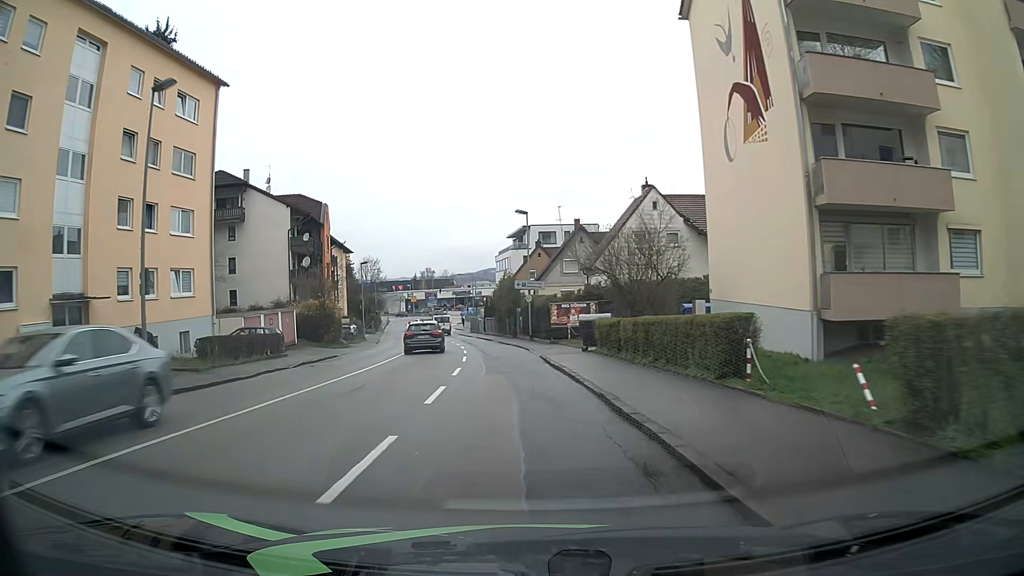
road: tertiary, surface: asphalt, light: Day
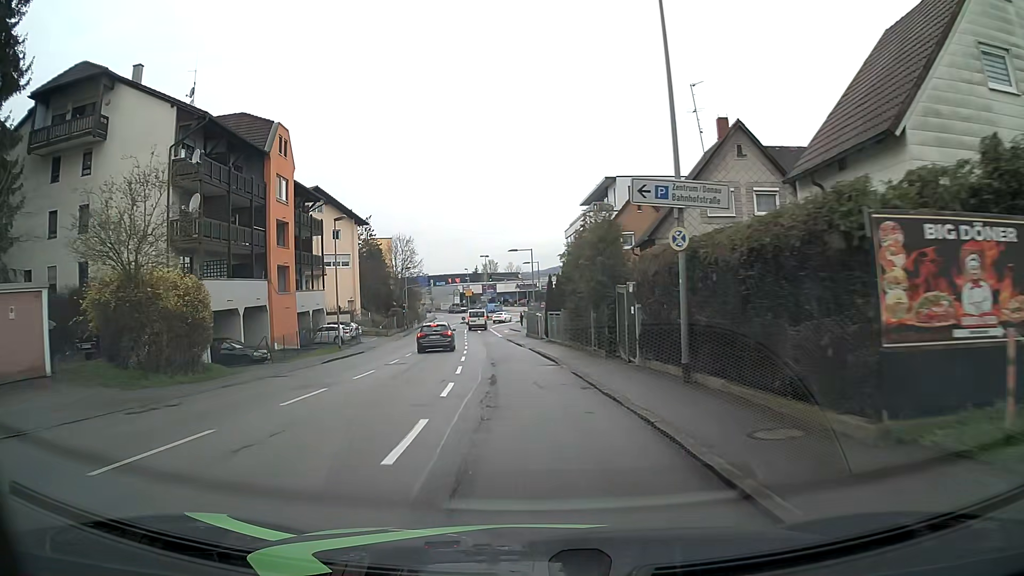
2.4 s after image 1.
(-1.3, +29.4) m; -6°
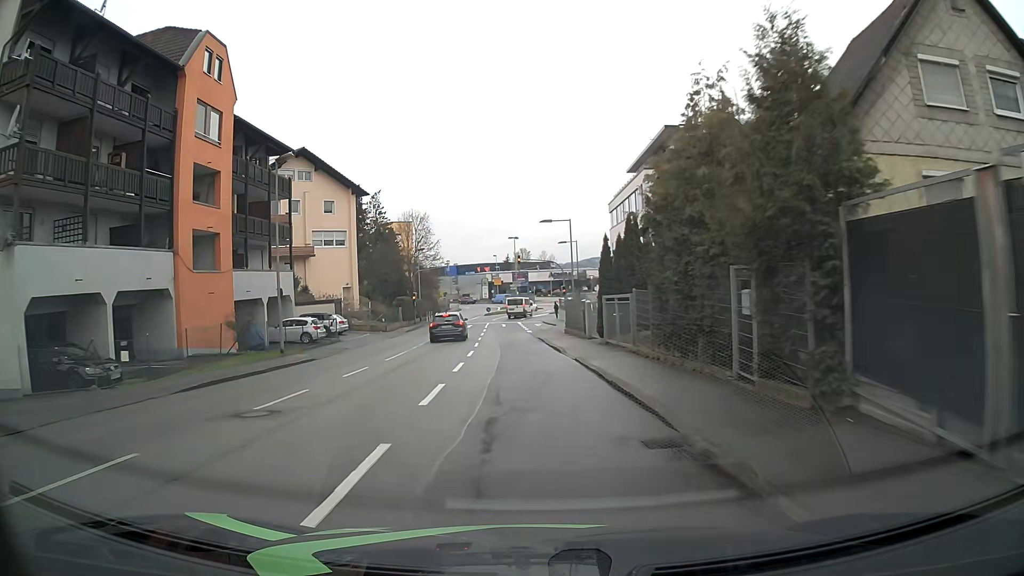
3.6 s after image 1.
(-0.2, +14.4) m; -2°
